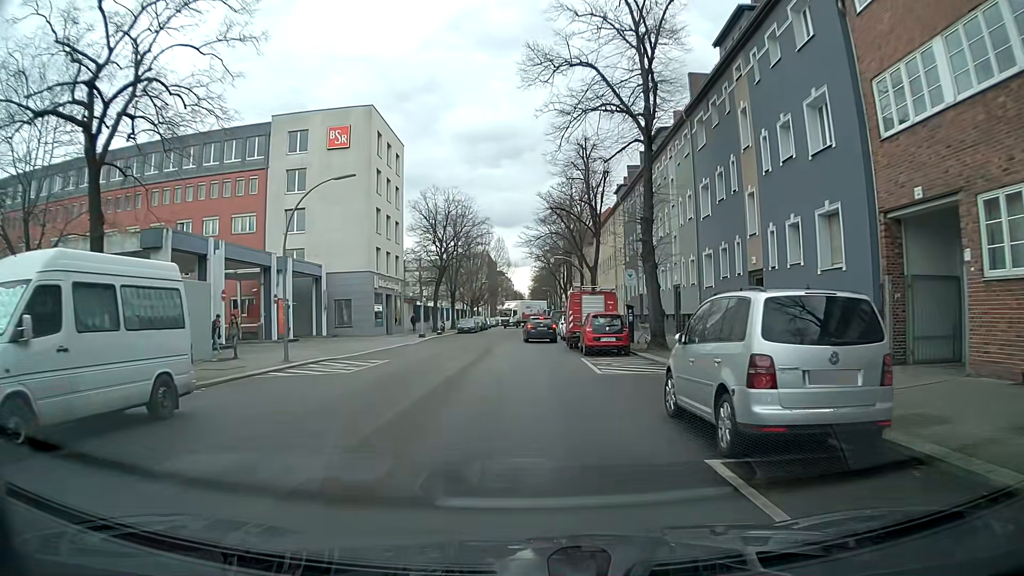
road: residential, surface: asphalt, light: Day
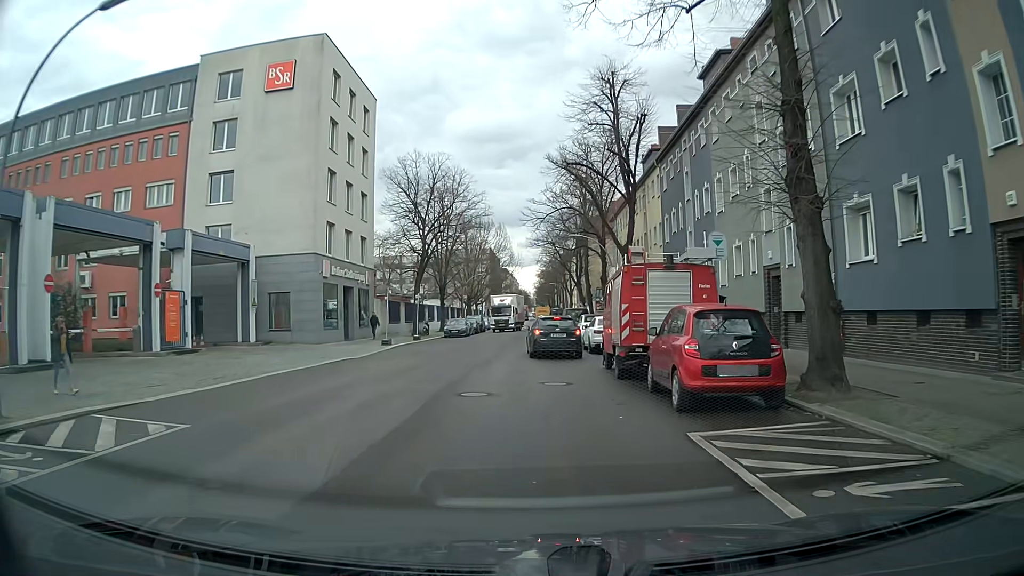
(0.0, +14.1) m; -1°
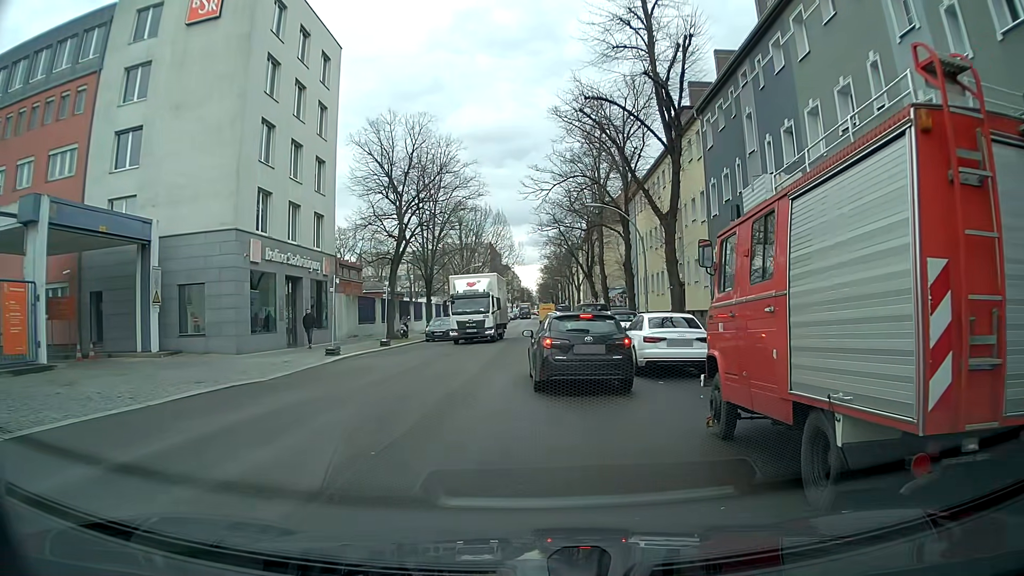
(+0.1, +10.1) m; 0°
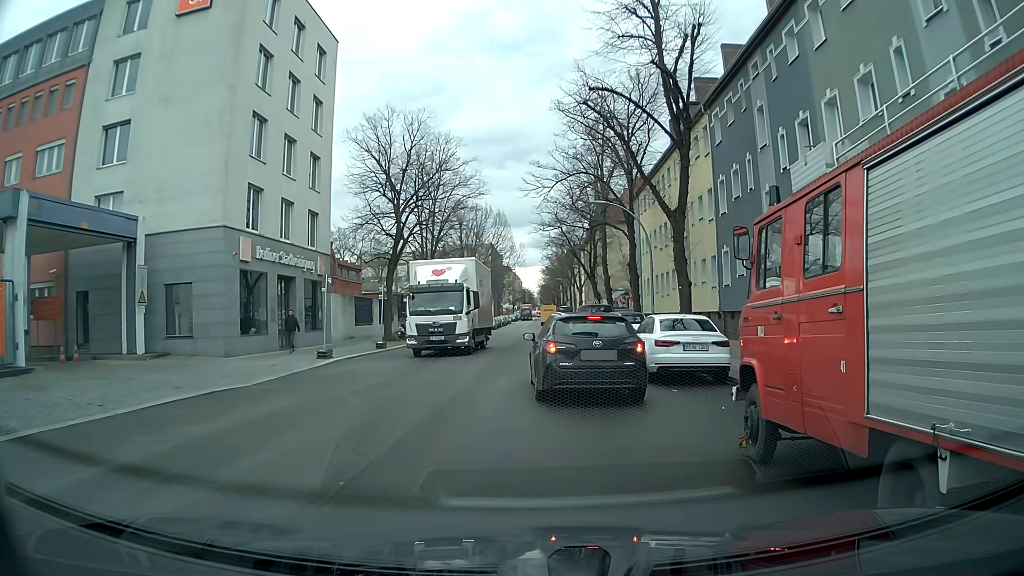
(0.0, +1.1) m; 0°
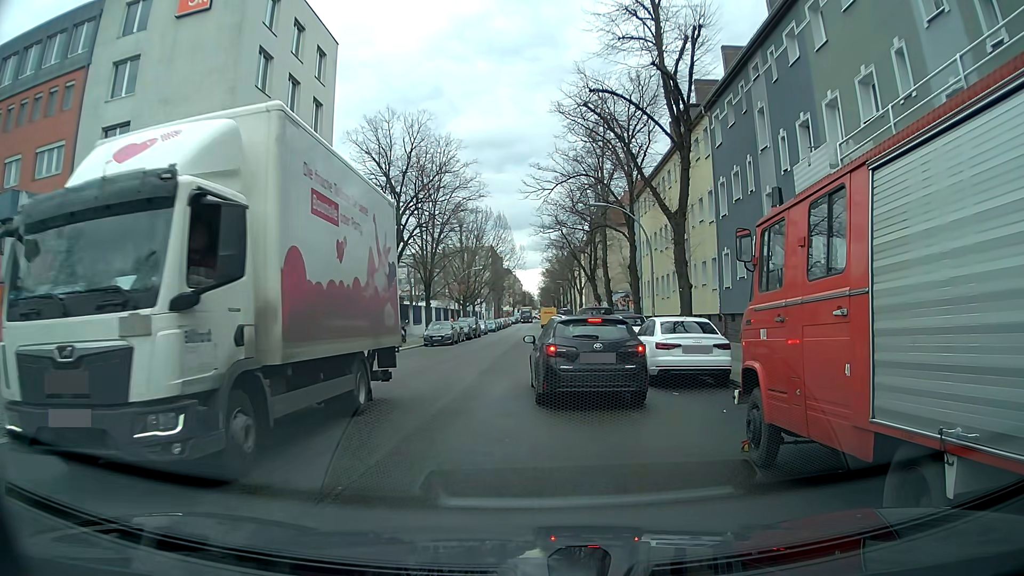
(0.0, +0.1) m; 0°
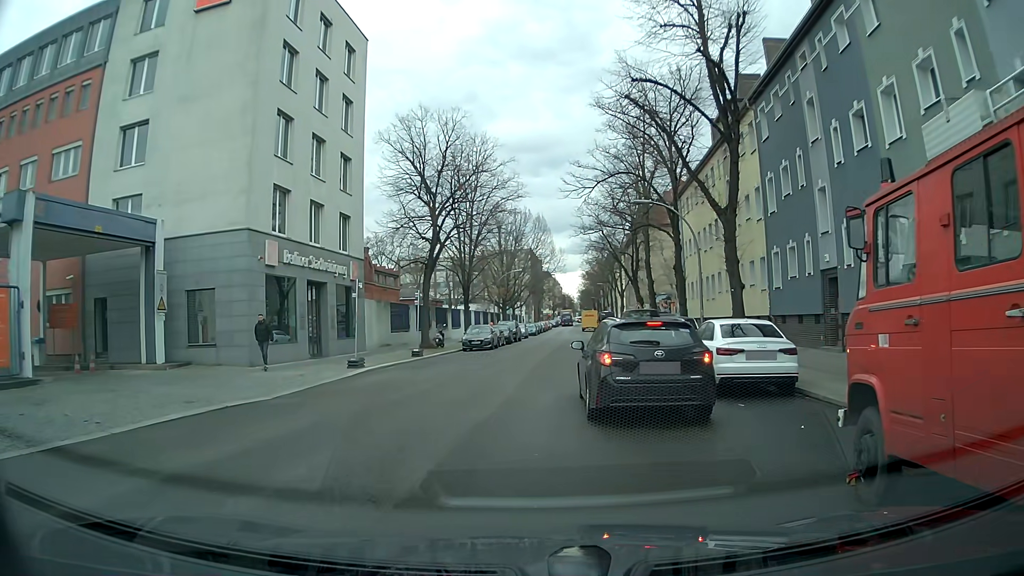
(0.0, +1.5) m; -3°
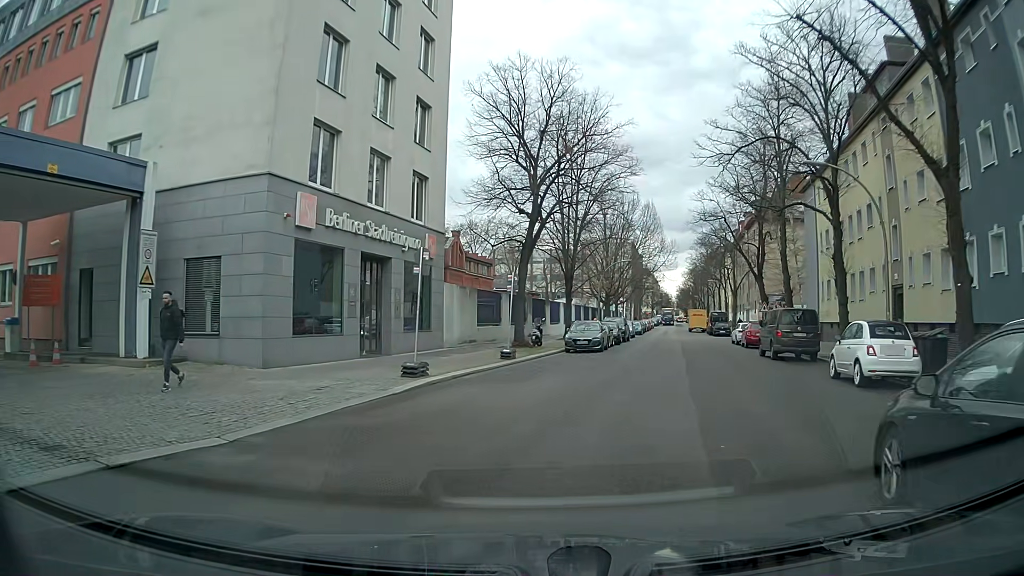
(-0.8, +7.9) m; -9°
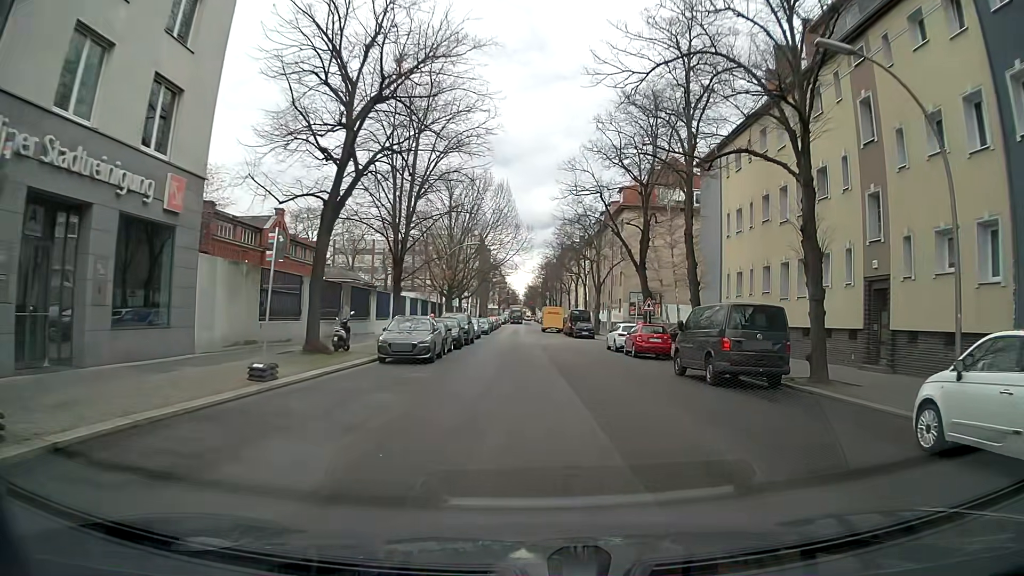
(+1.3, +10.5) m; +14°
(+1, +10) (+1, +20) (+1, +30) (+1, +40) (+1, +50) (0, +60) (0, +70) (0, +80) (0, +90) (0, +100) m
